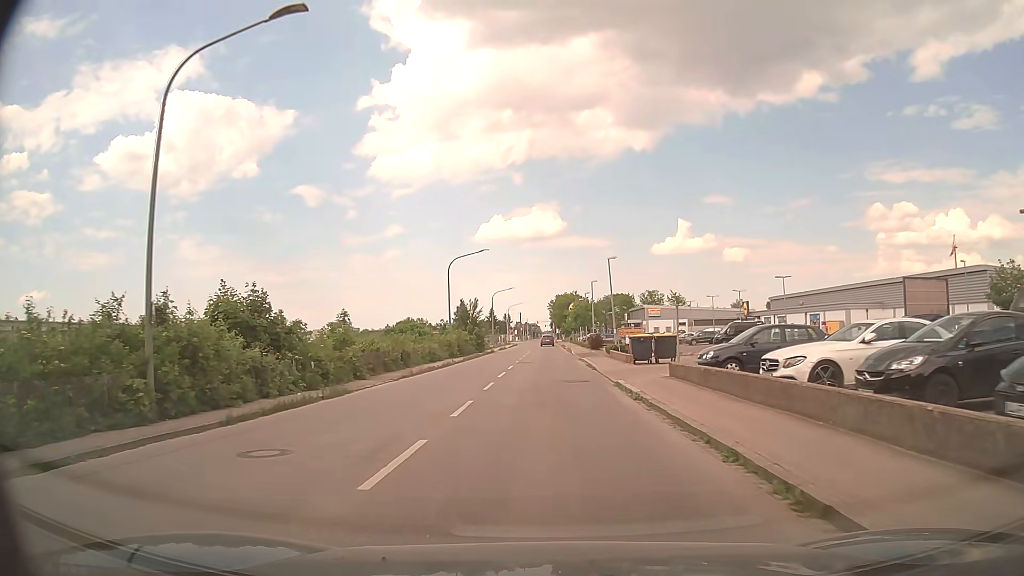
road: residential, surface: asphalt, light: Day
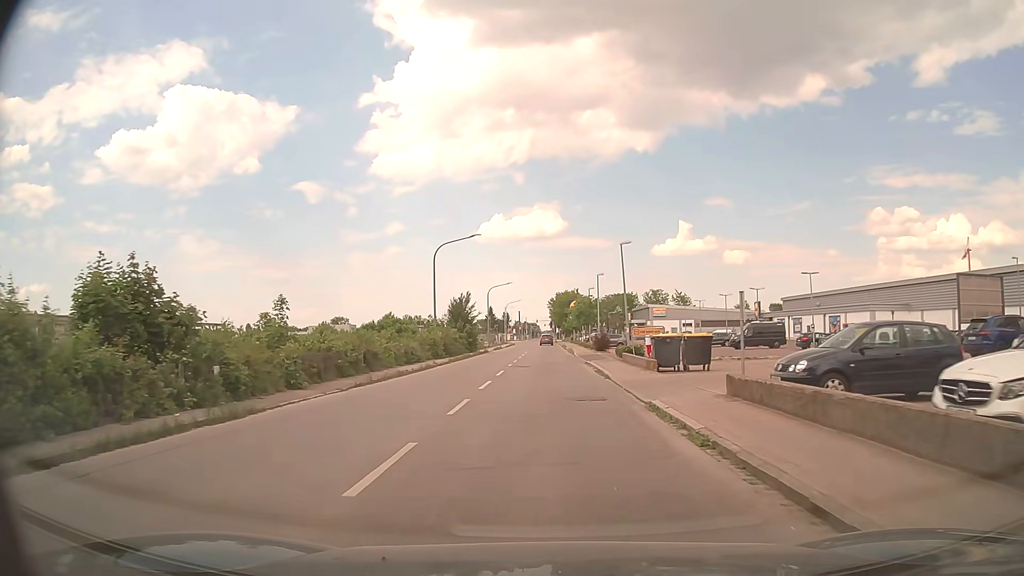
(0.0, +6.6) m; 0°
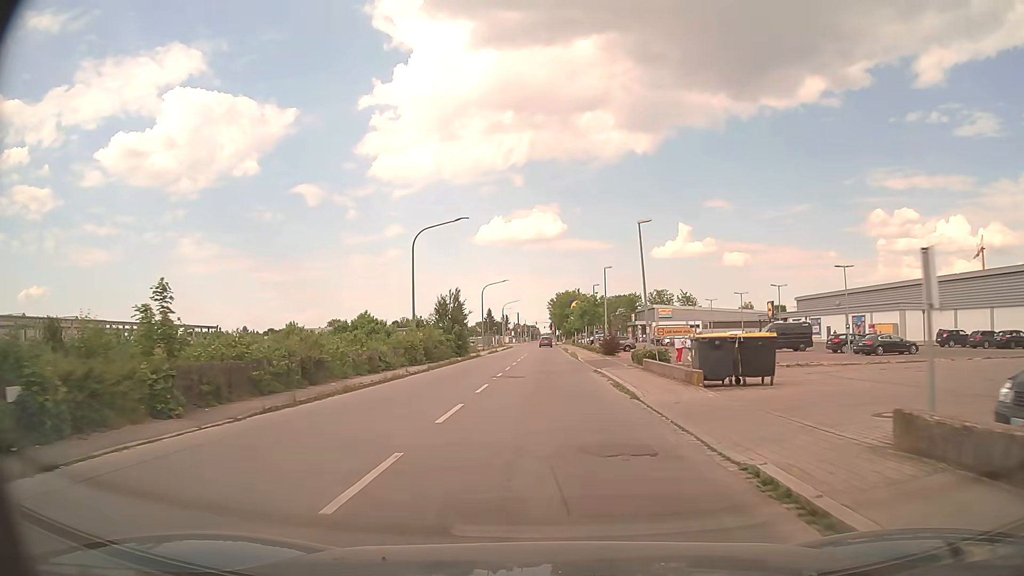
(0.0, +6.9) m; +1°
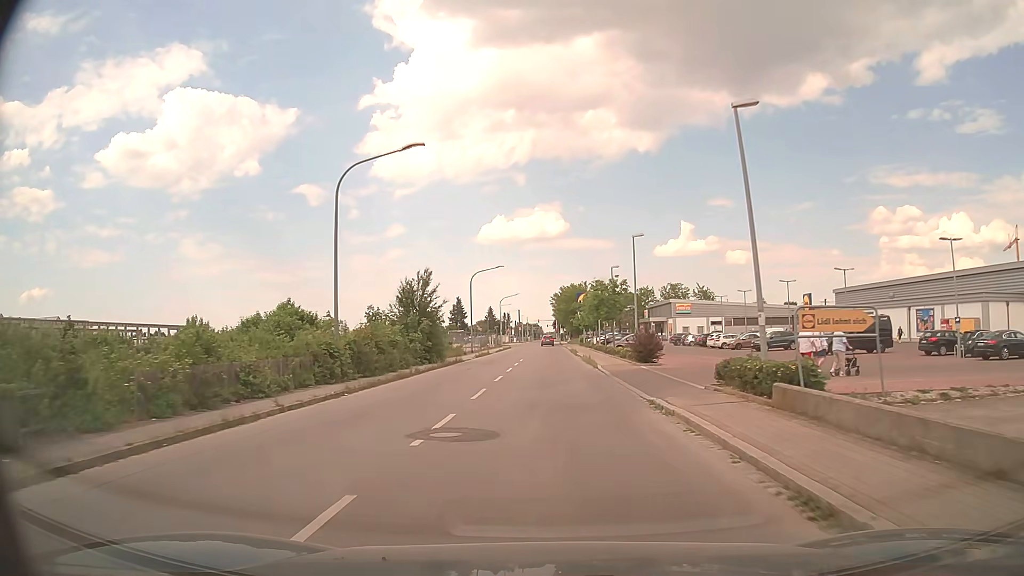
(-0.1, +14.1) m; -1°
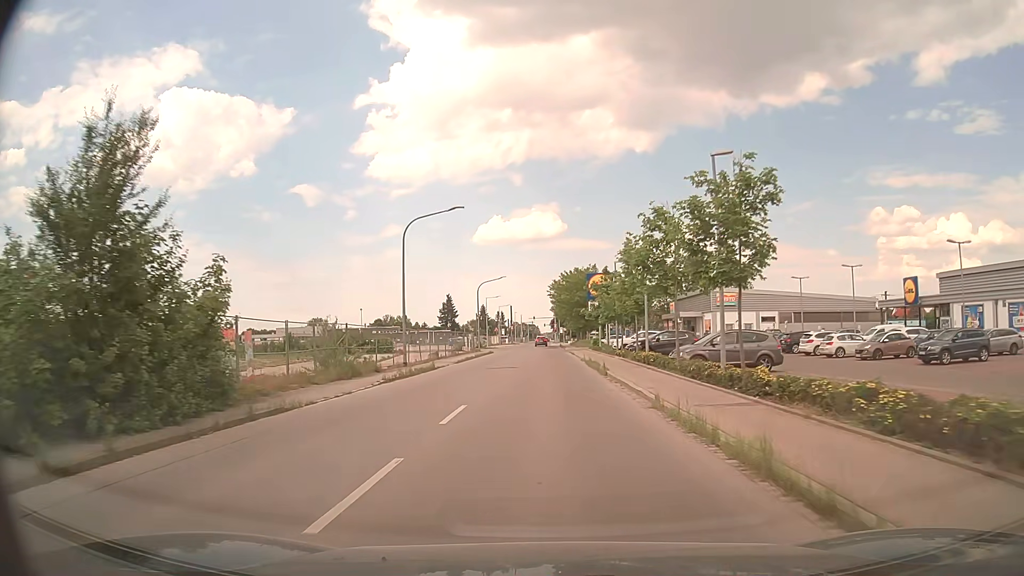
(+0.1, +28.4) m; 0°
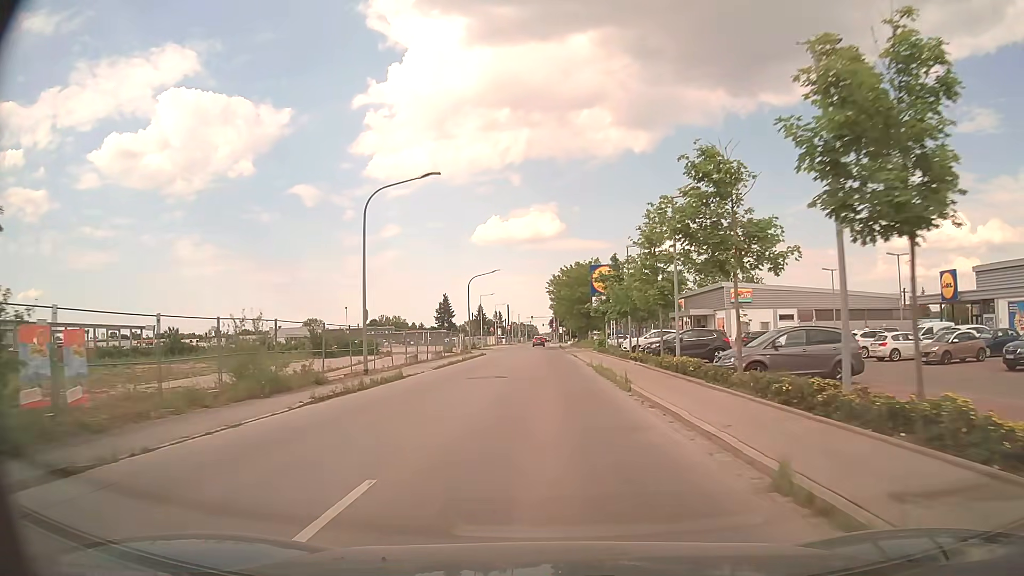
(0.0, +7.1) m; 0°
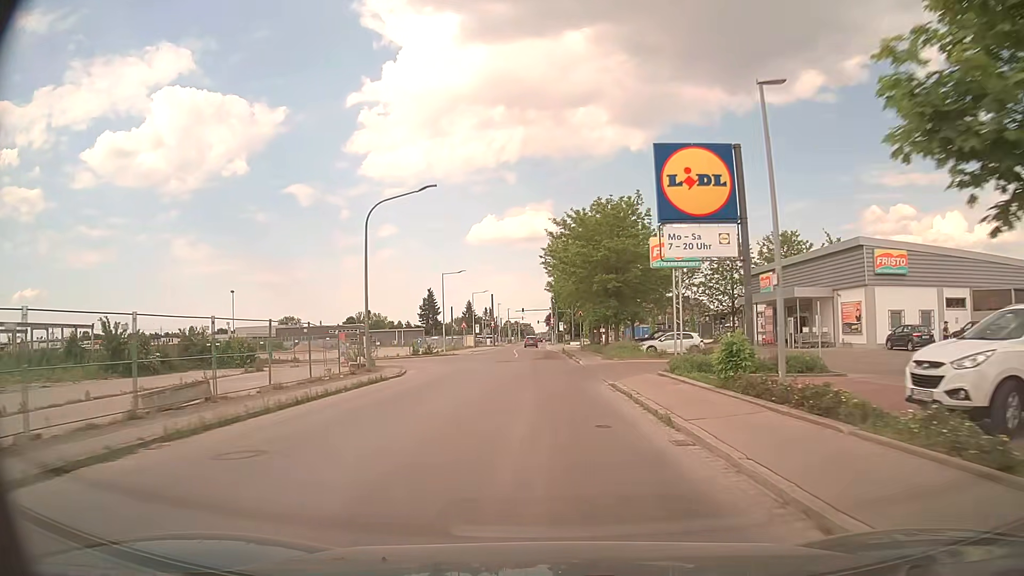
(0.0, +35.6) m; 0°
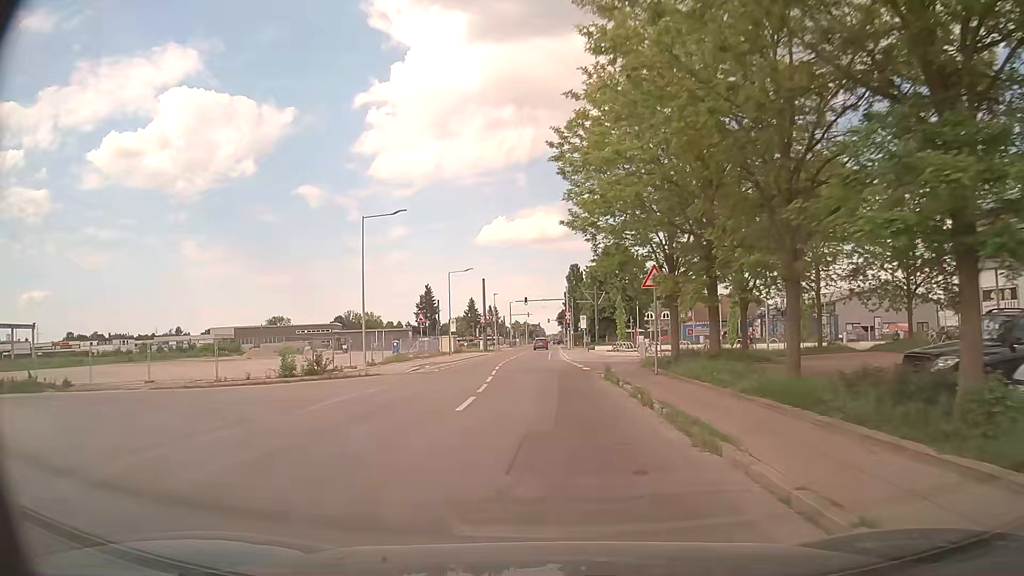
(-0.2, +34.5) m; -1°
